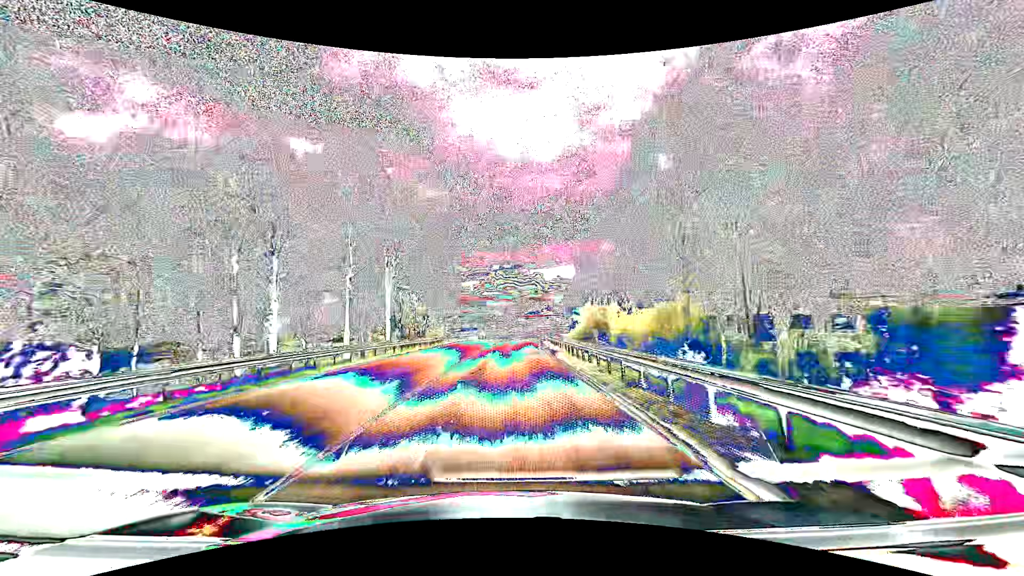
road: primary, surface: asphalt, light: Day
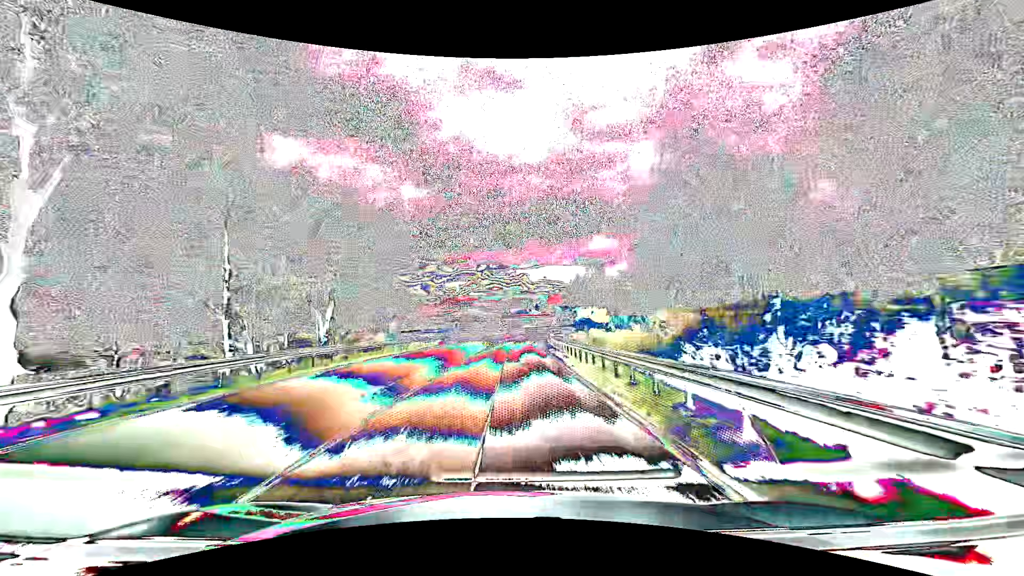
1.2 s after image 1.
(+0.4, +31.5) m; +1°
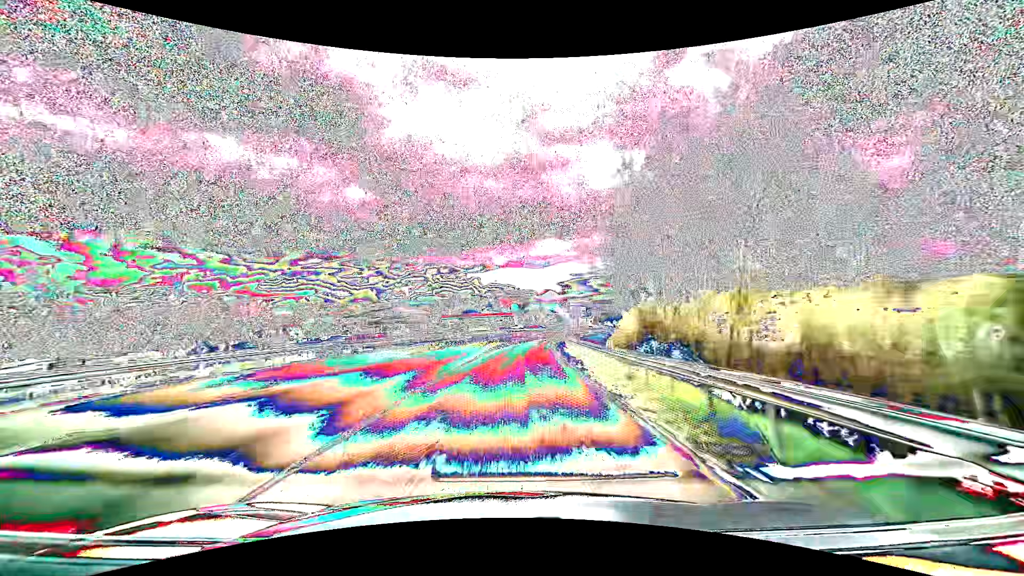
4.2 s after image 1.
(+3.5, +78.8) m; +6°
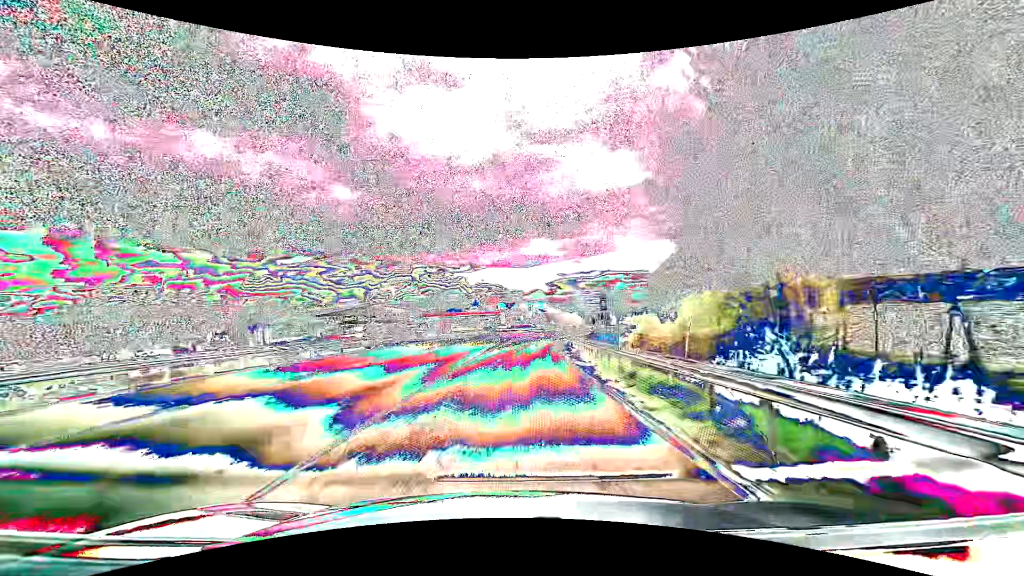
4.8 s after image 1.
(+0.2, +15.8) m; +1°
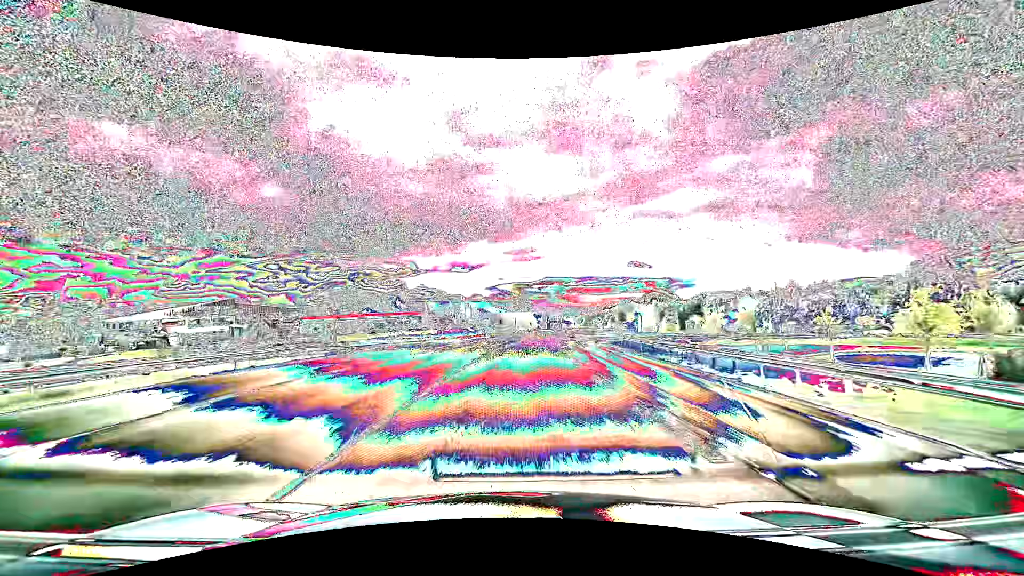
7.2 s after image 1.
(+3.6, +63.0) m; +7°
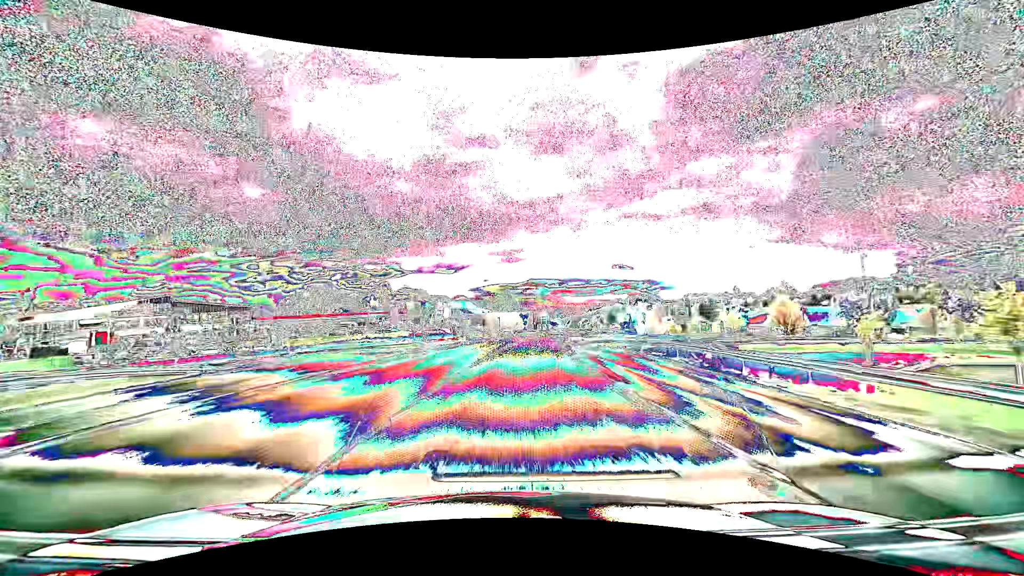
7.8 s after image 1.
(+0.3, +15.8) m; +2°
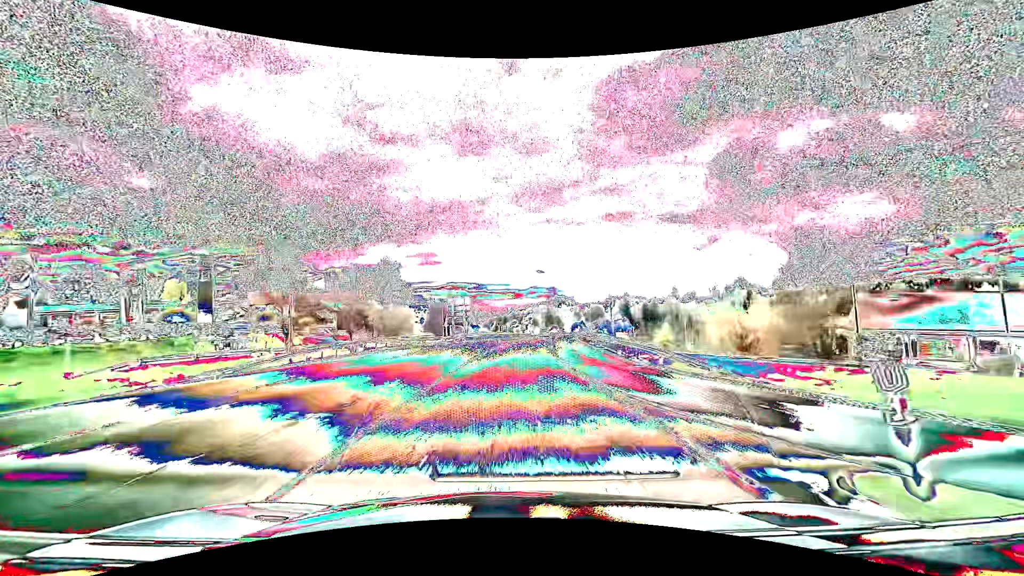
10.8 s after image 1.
(+6.3, +78.6) m; +9°
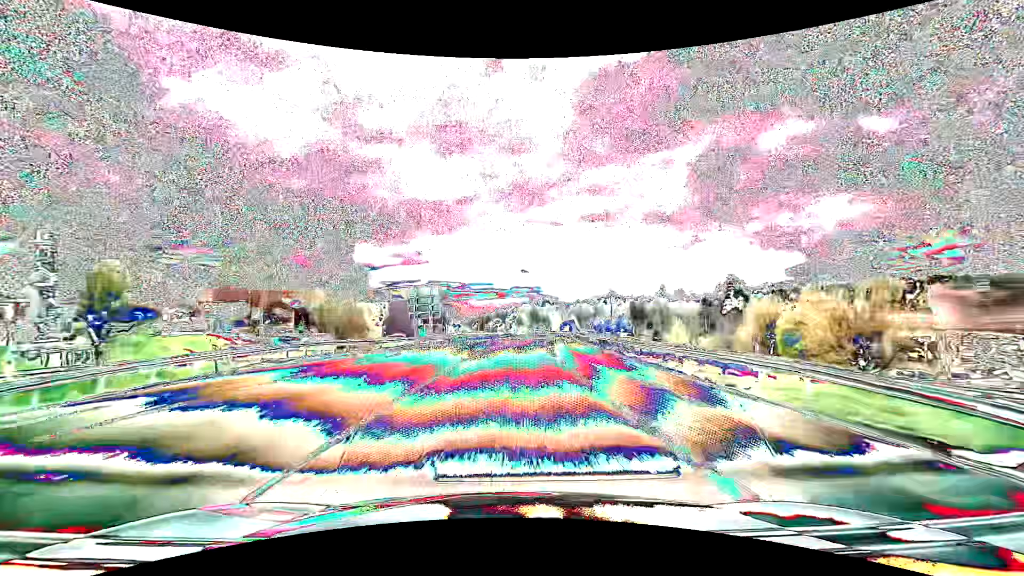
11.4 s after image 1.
(+0.3, +15.8) m; +2°
(0, +10) (0, +20) (+1, +30) (+2, +40) (+2, +50) (+3, +60) (+4, +70) (+5, +80) (+6, +90) (+7, +100) m
